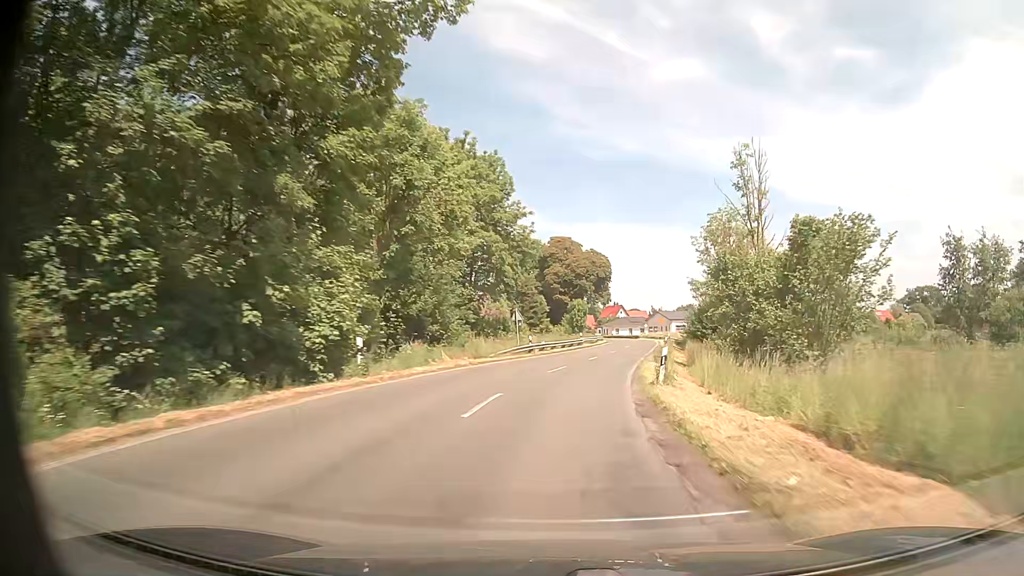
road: secondary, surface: asphalt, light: Day
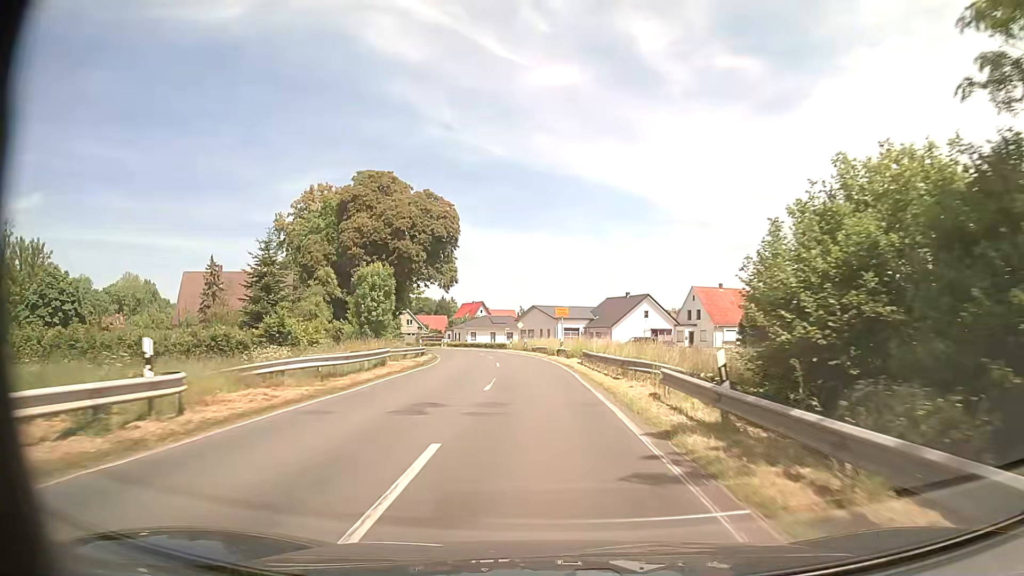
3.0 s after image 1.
(+6.8, +53.0) m; +12°
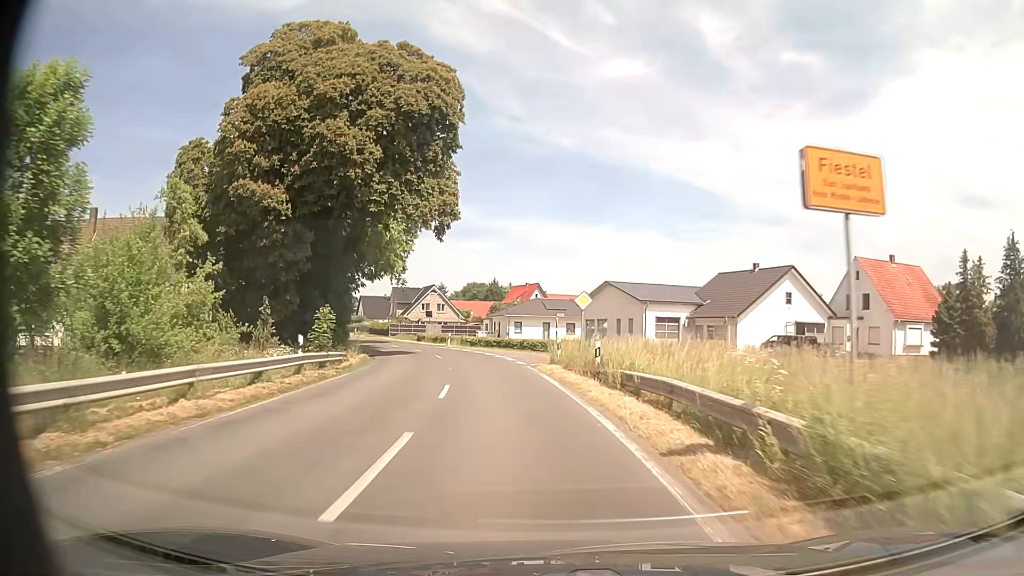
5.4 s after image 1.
(-1.2, +35.3) m; -6°
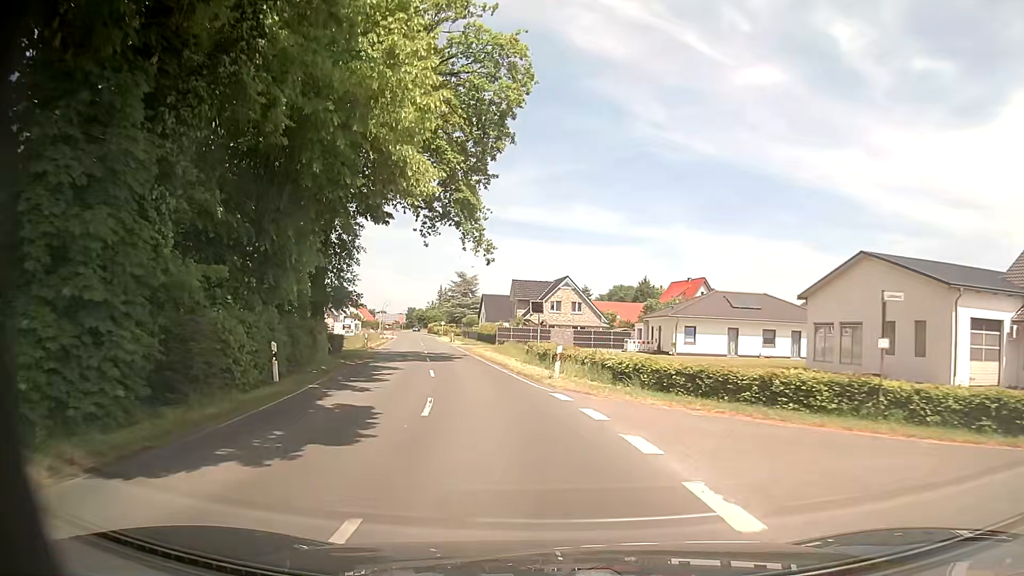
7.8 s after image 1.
(-2.8, +29.7) m; -12°
(0, +10) (-2, +20) (-3, +30) (-5, +40) (-7, +49) (-9, +59) (-11, +69) (-13, +79) (-15, +89) (-17, +98) m
